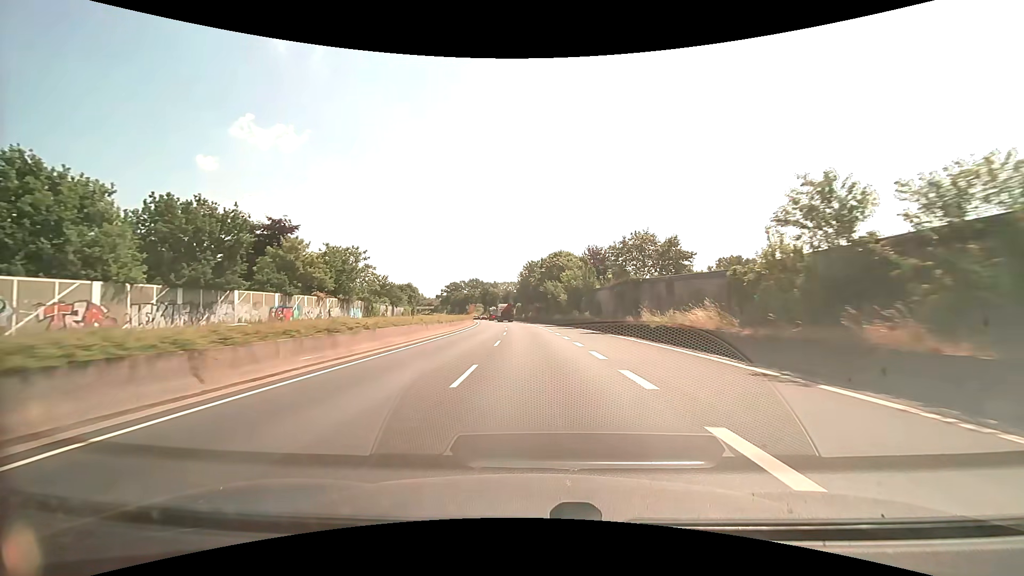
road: trunk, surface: asphalt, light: Day
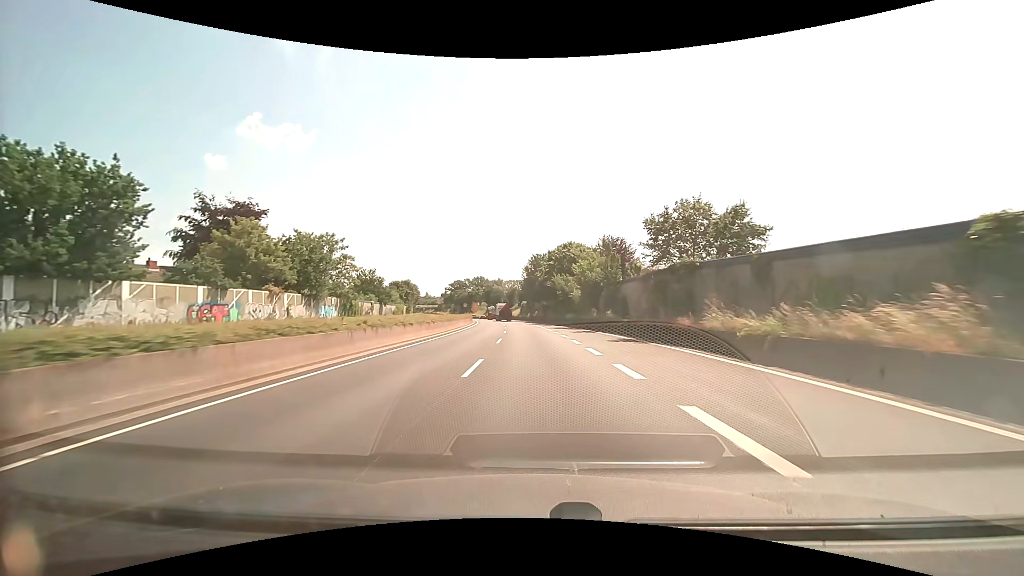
(-0.1, +10.8) m; -1°
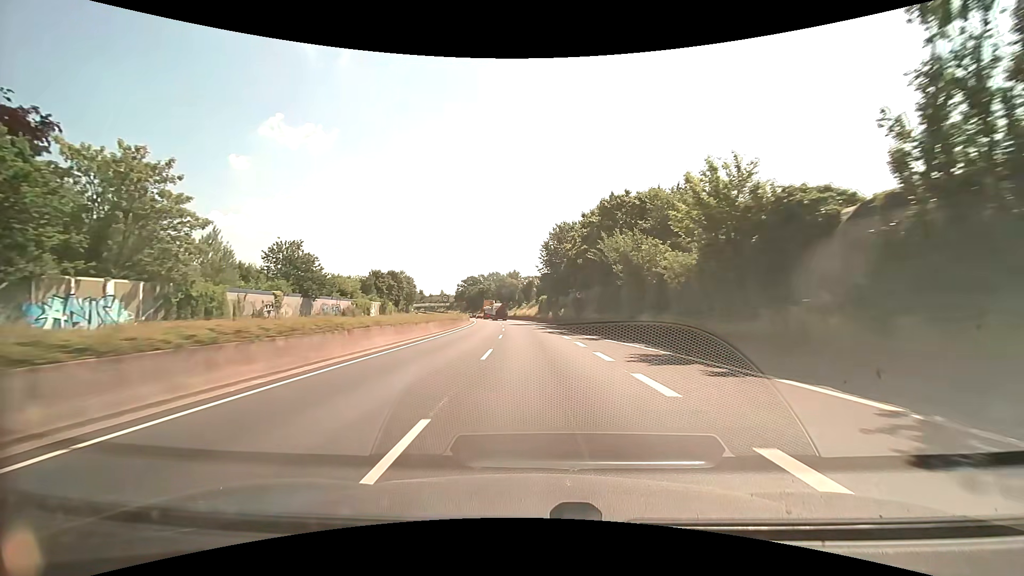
(-0.7, +32.4) m; -2°
(0, +10) (0, +20) (0, +30) (-1, +40) (-2, +50) (-2, +60) (-3, +70) (-4, +80) (-5, +90) (-6, +100) m
